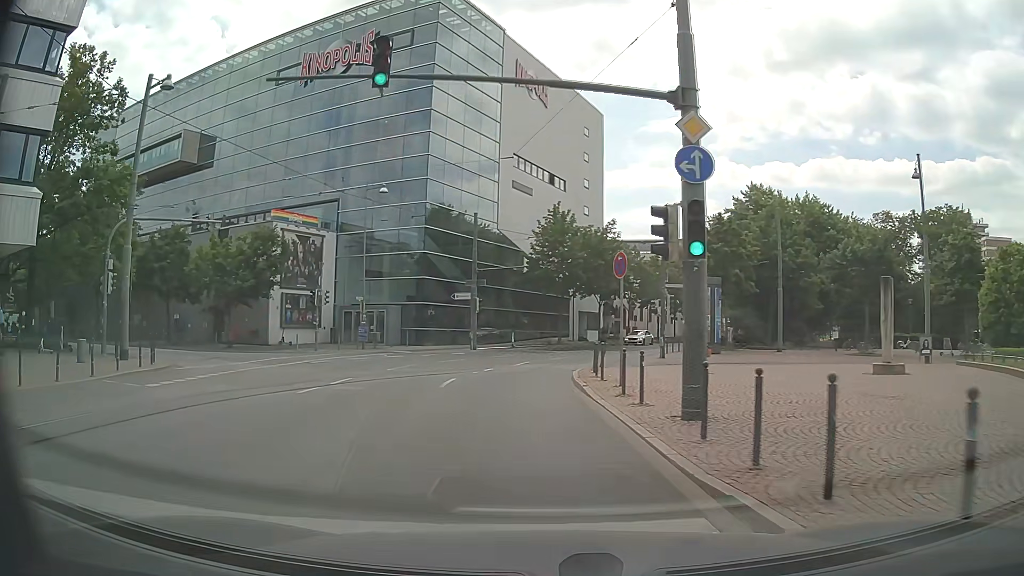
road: secondary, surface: asphalt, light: Day
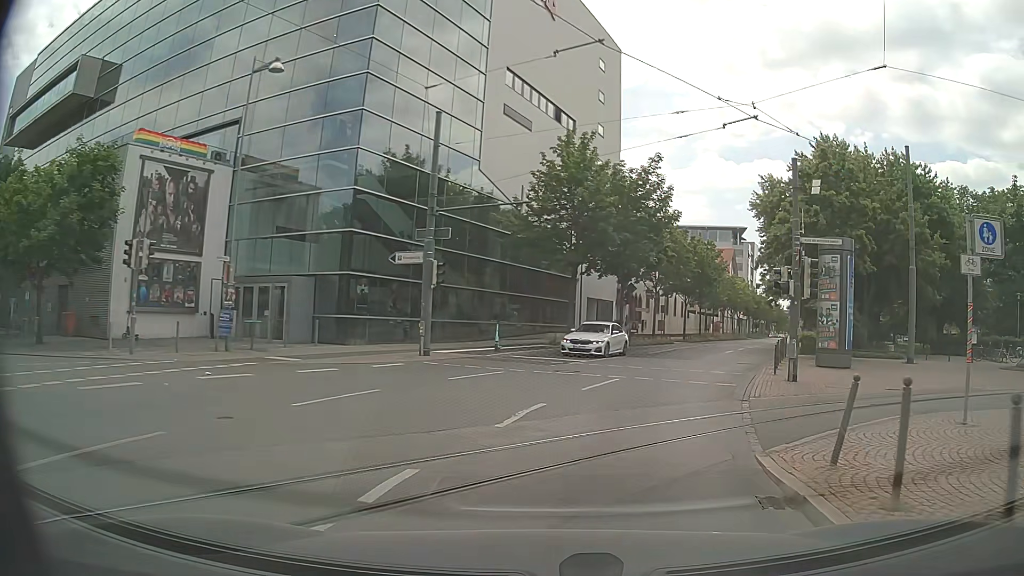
(-1.0, +19.0) m; 0°
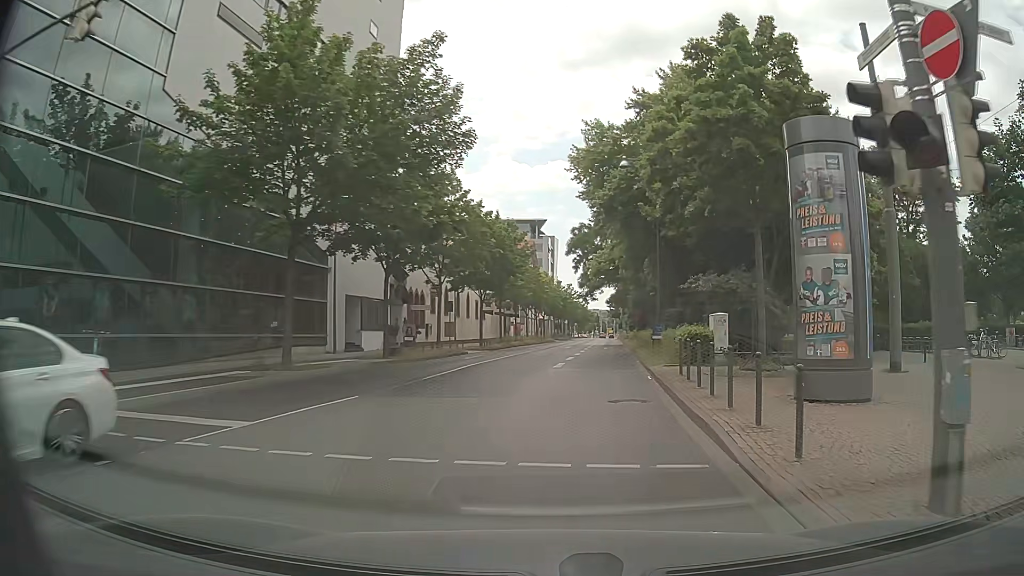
(+2.6, +14.9) m; +18°
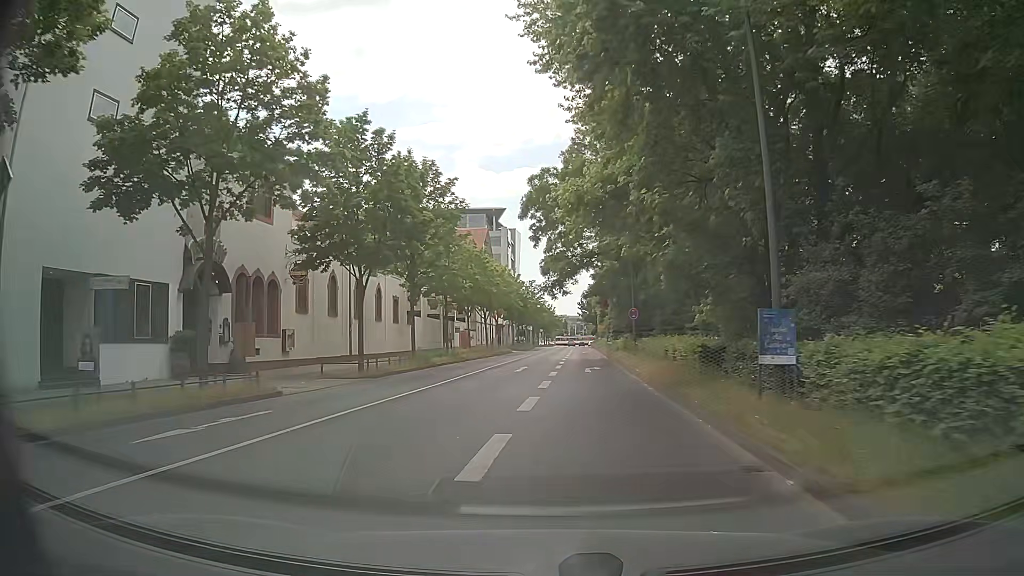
(+1.7, +22.8) m; +3°
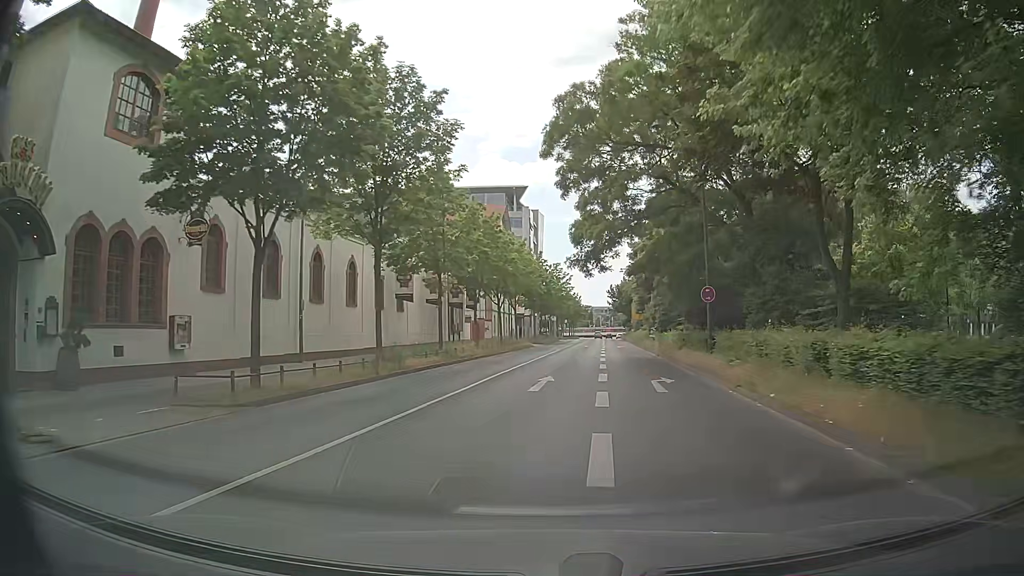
(-0.1, +12.4) m; -1°
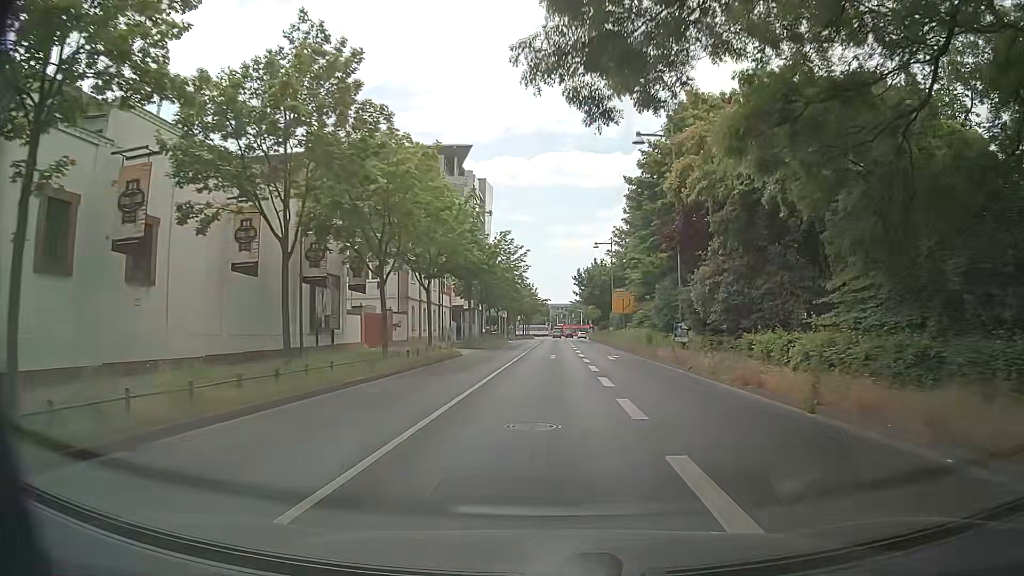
(+0.6, +26.0) m; +3°
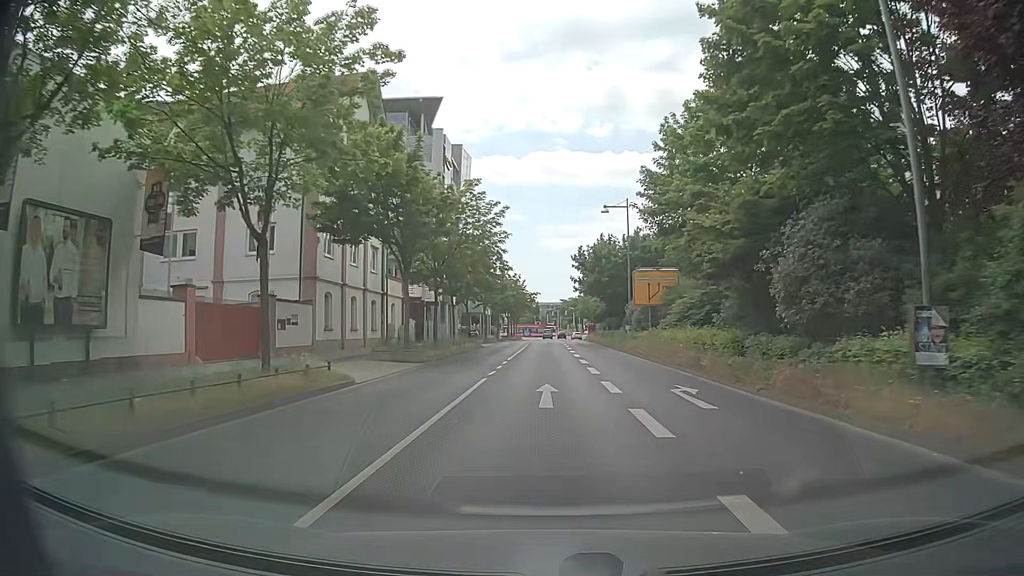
(+0.3, +19.9) m; +1°
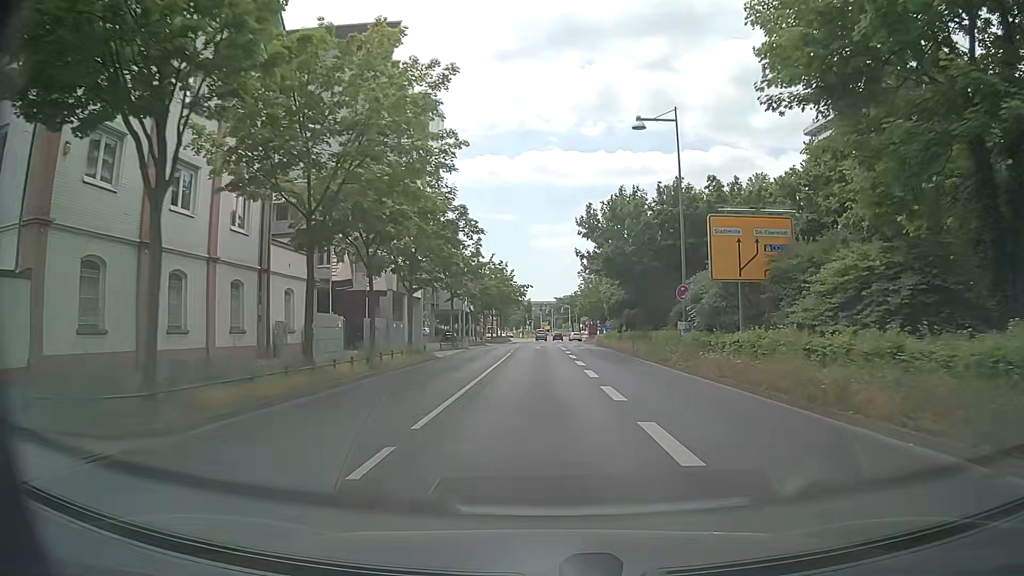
(+0.1, +19.9) m; +1°
